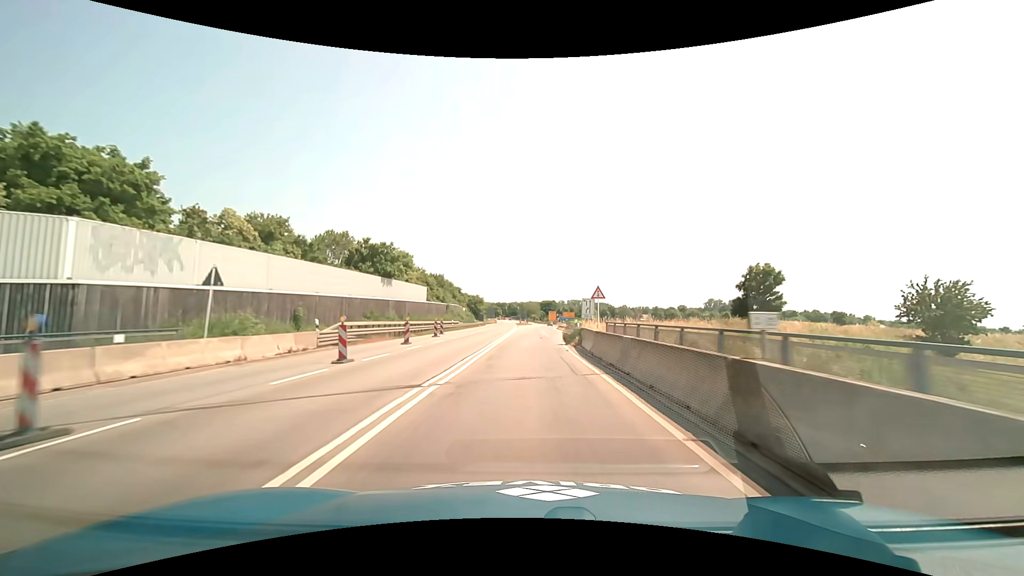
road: primary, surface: asphalt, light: Day
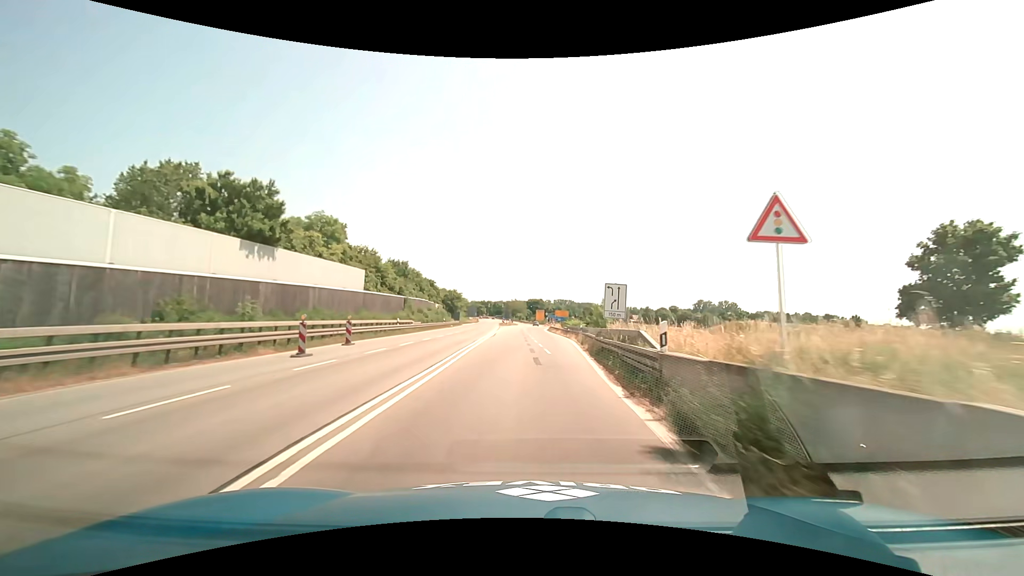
(+0.2, +21.7) m; +2°
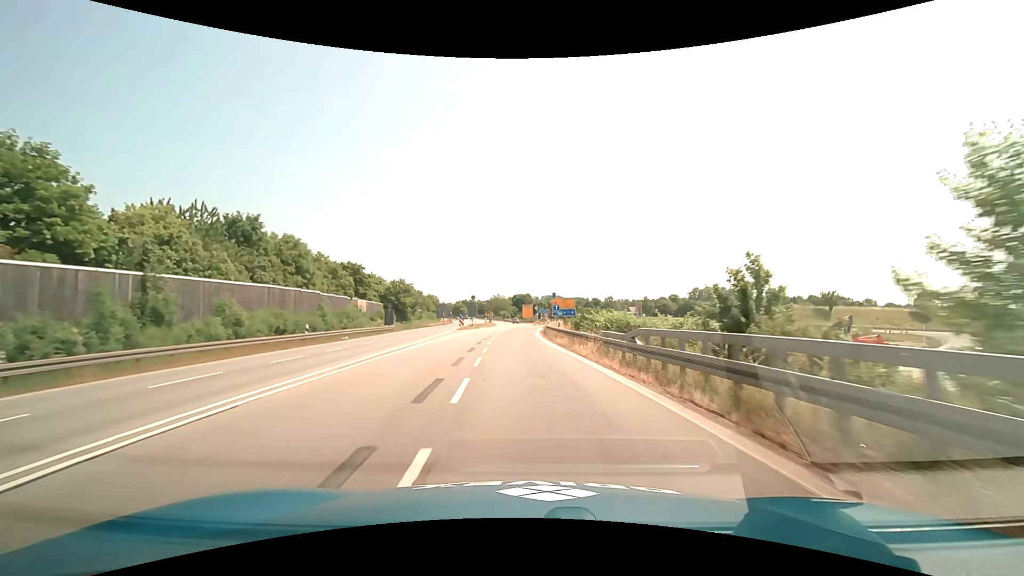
(+1.1, +43.4) m; +2°
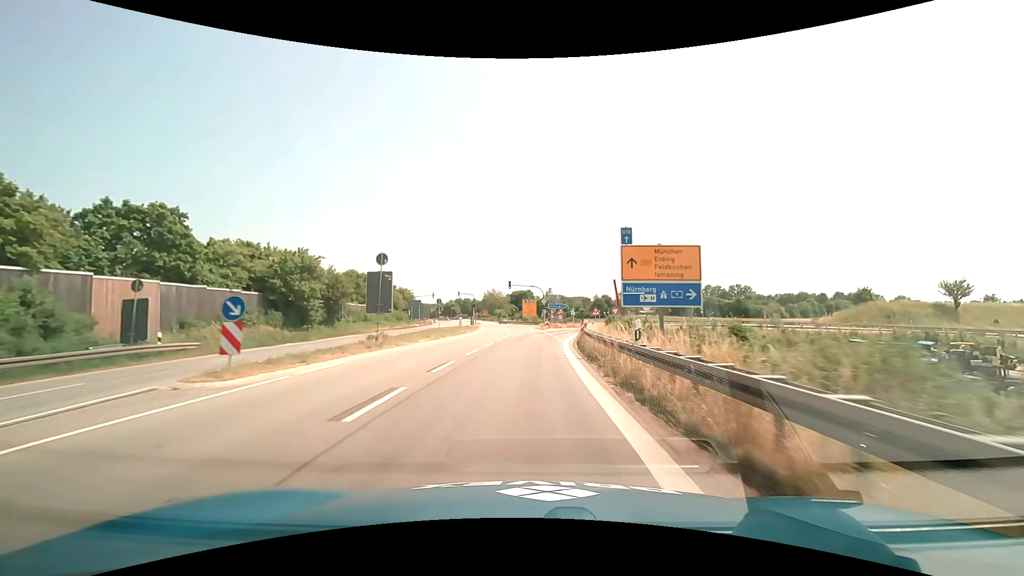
(-0.6, +43.3) m; 0°
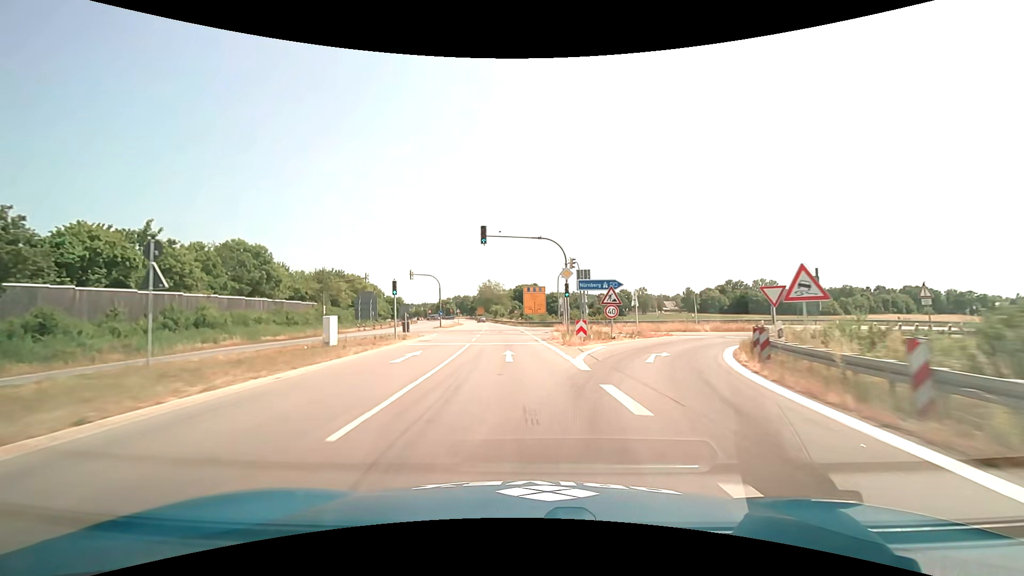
(+0.3, +43.1) m; -1°
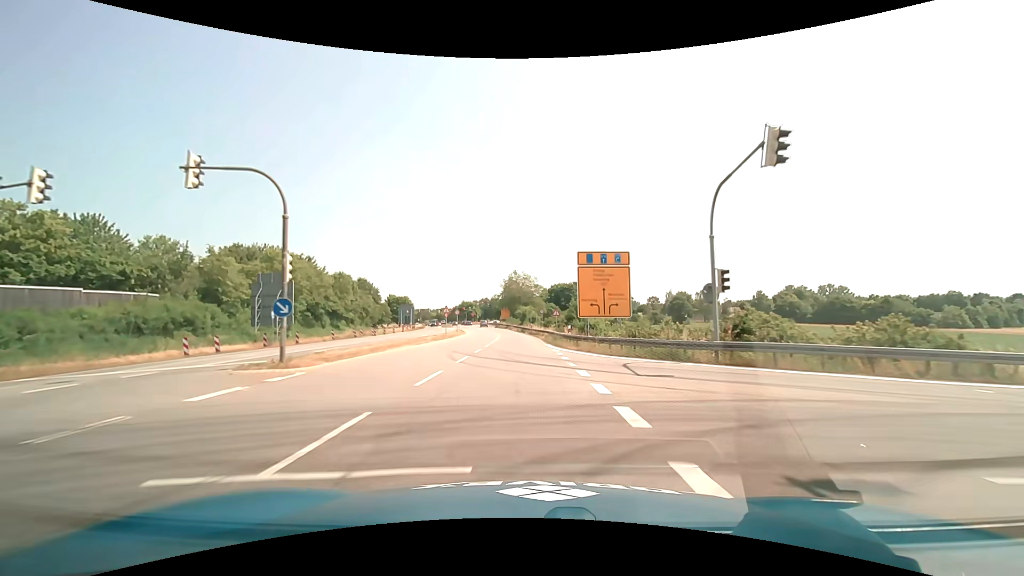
(-1.8, +42.9) m; -4°
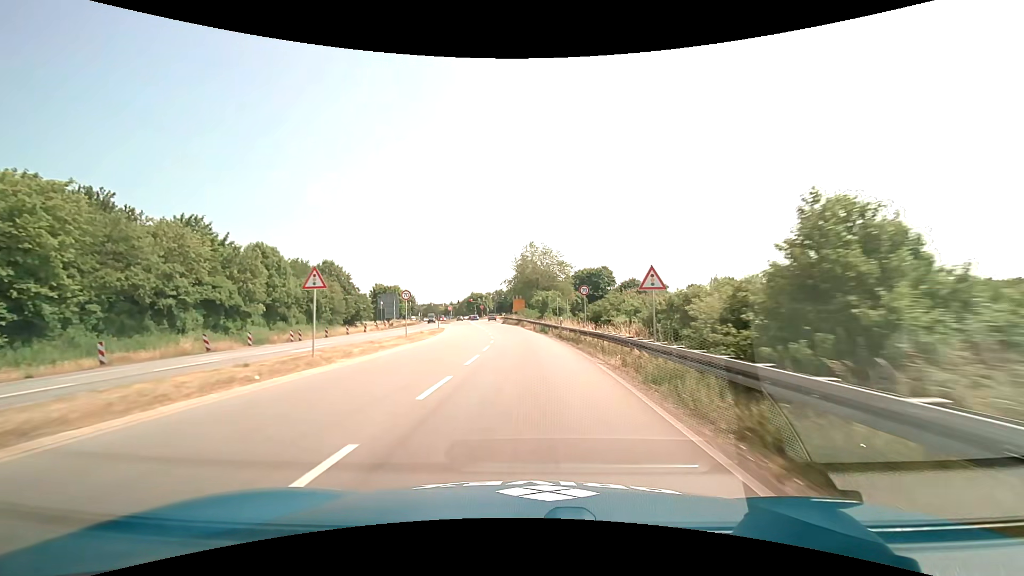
(-0.6, +32.2) m; -2°
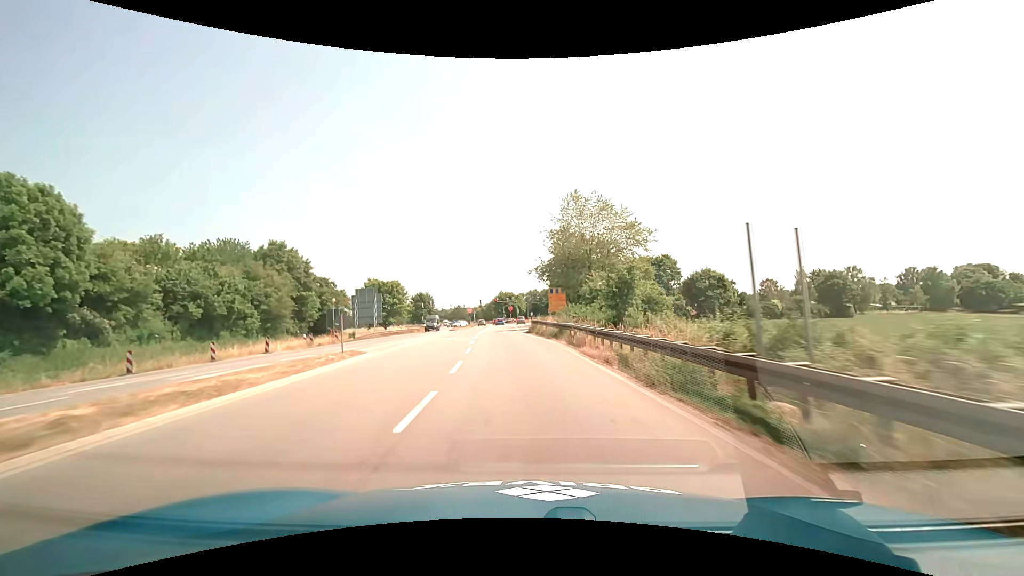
(-0.9, +32.3) m; -4°
(0, +10) (-1, +20) (-1, +30) (-2, +40) (-2, +50) (-2, +60) (-2, +70) (-2, +80) (-2, +90) (-2, +100) m
